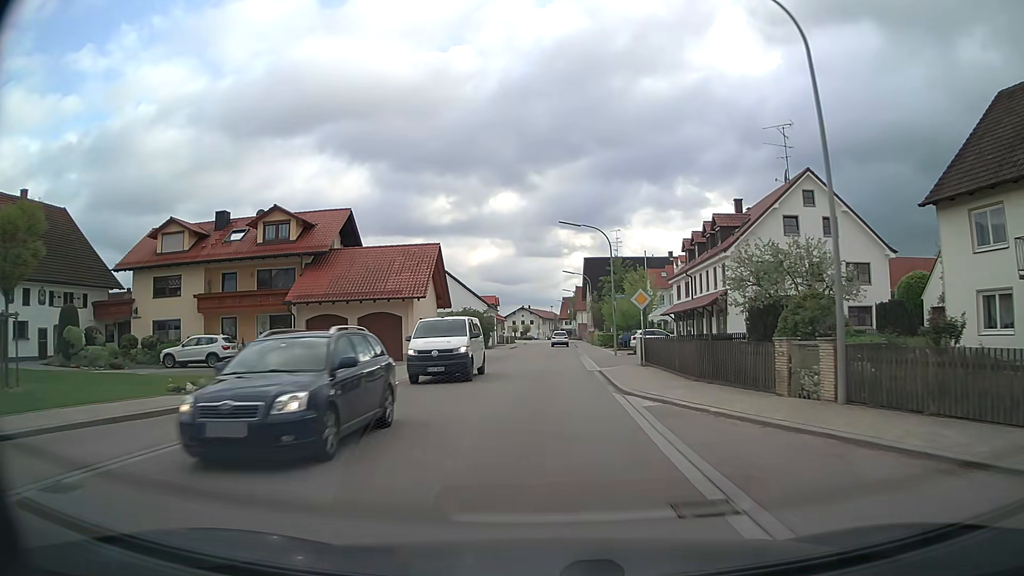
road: secondary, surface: asphalt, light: Day
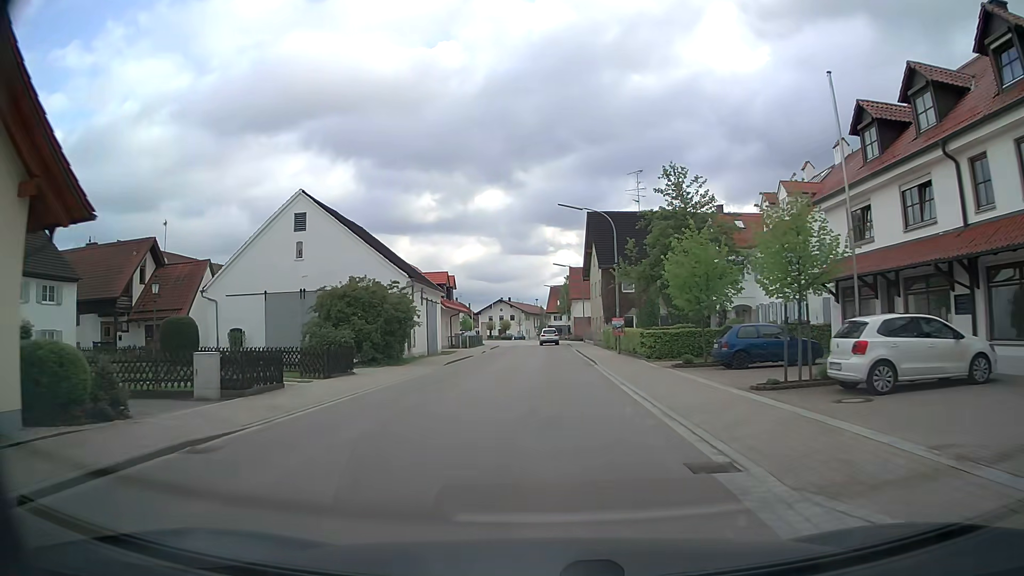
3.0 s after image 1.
(+0.5, +36.0) m; +1°
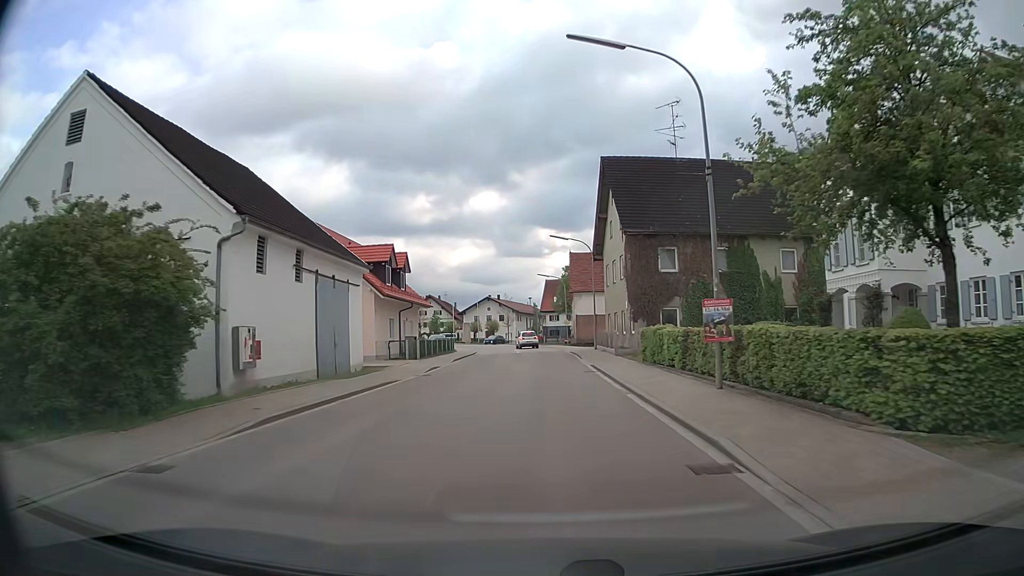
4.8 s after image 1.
(+0.1, +20.7) m; 0°
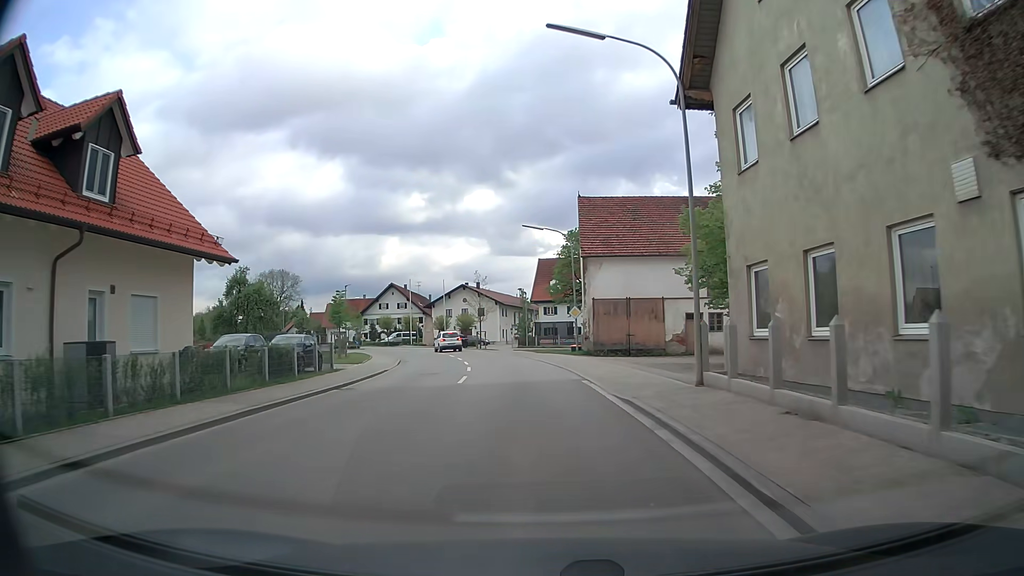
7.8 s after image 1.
(+0.2, +32.4) m; 0°
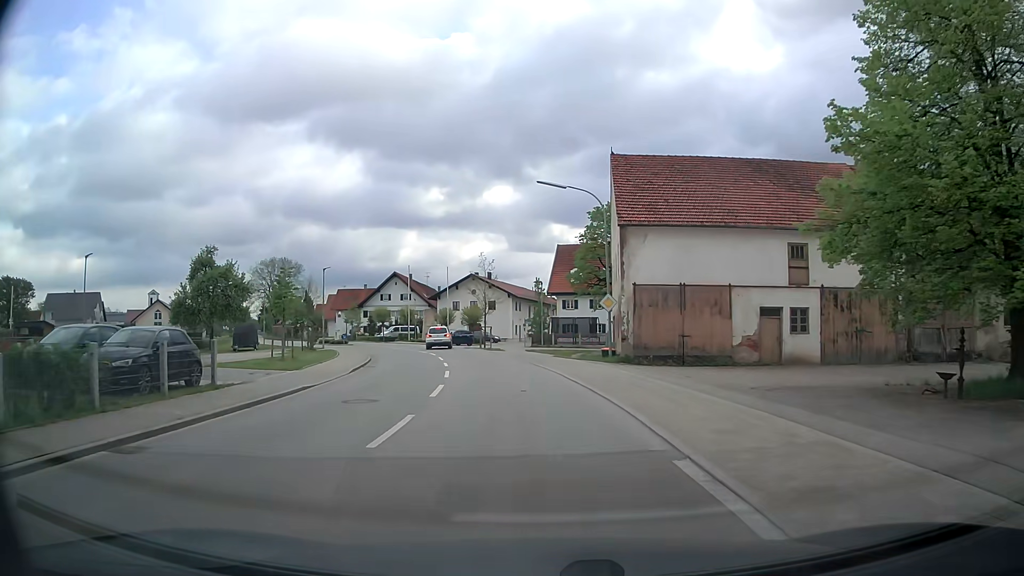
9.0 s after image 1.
(-0.2, +11.0) m; -1°
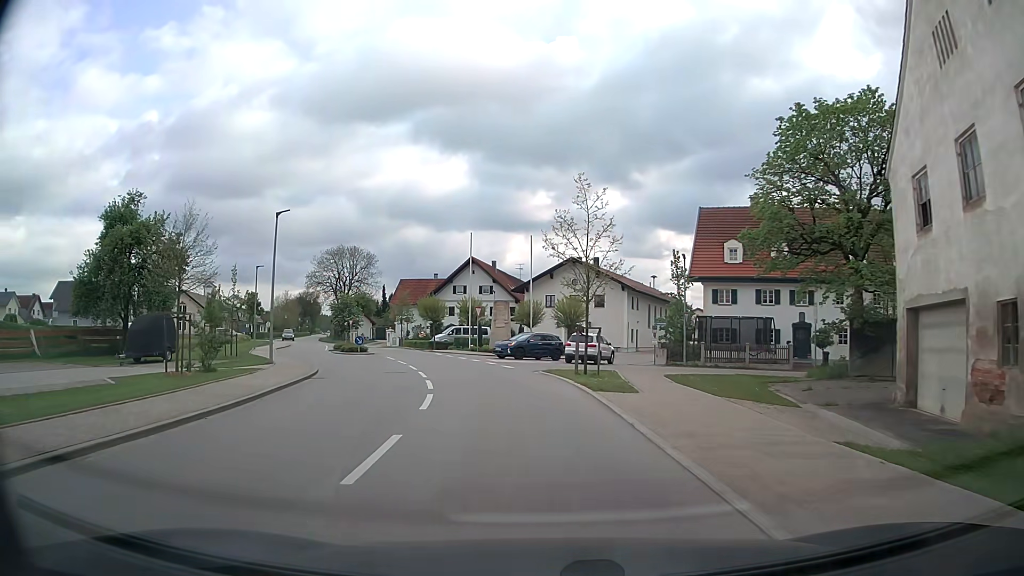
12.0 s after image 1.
(-1.7, +26.3) m; -8°
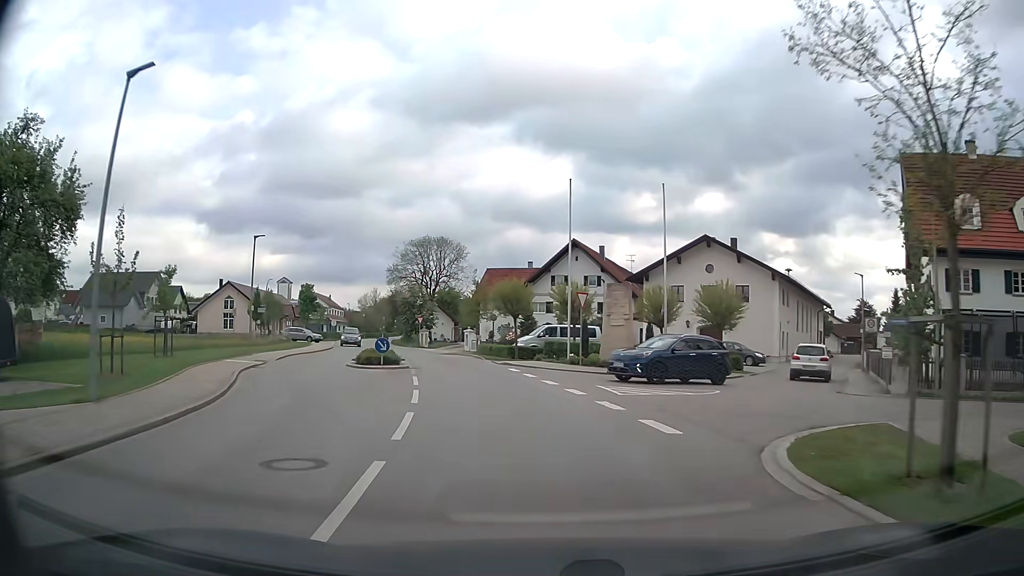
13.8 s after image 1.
(-1.4, +17.2) m; -9°
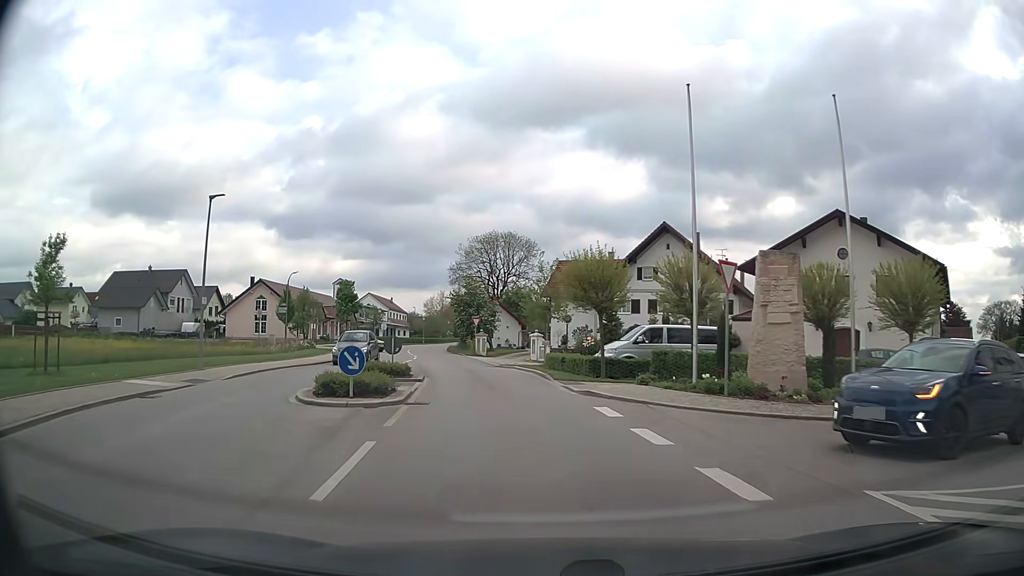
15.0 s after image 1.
(-0.7, +12.5) m; -7°
(0, +10) (-2, +20) (-3, +30) (-5, +40) (-8, +49) (-10, +59) (-12, +69) (-13, +79) (-14, +89) (-14, +99) m
